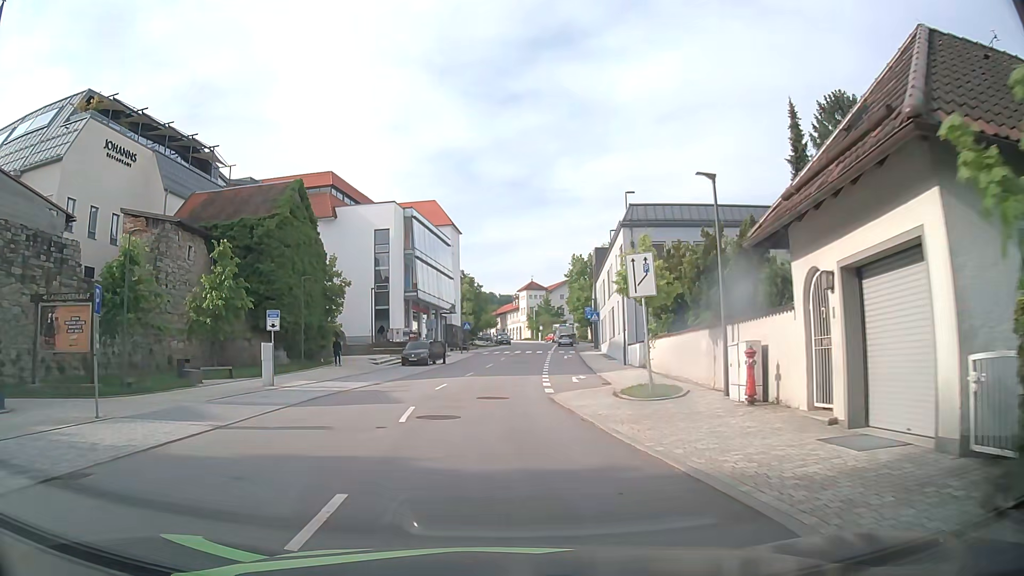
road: tertiary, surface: asphalt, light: Day
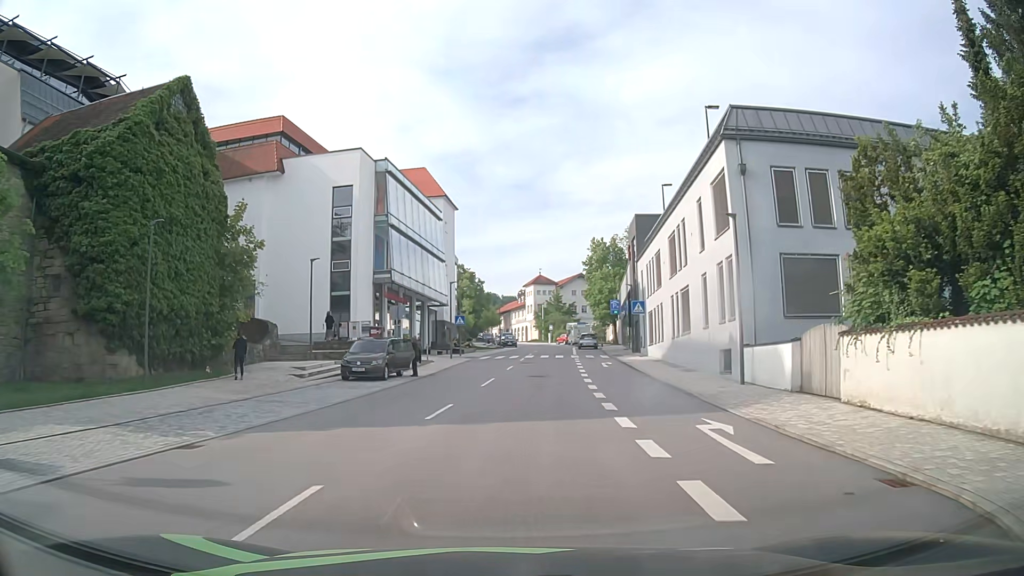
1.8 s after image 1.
(-0.4, +17.9) m; 0°
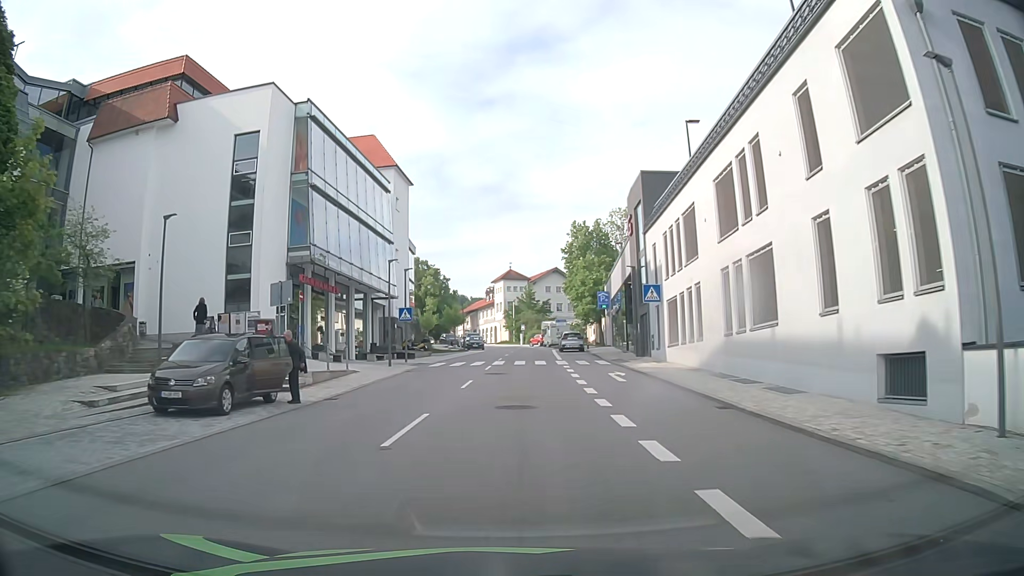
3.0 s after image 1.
(+0.2, +12.8) m; +2°
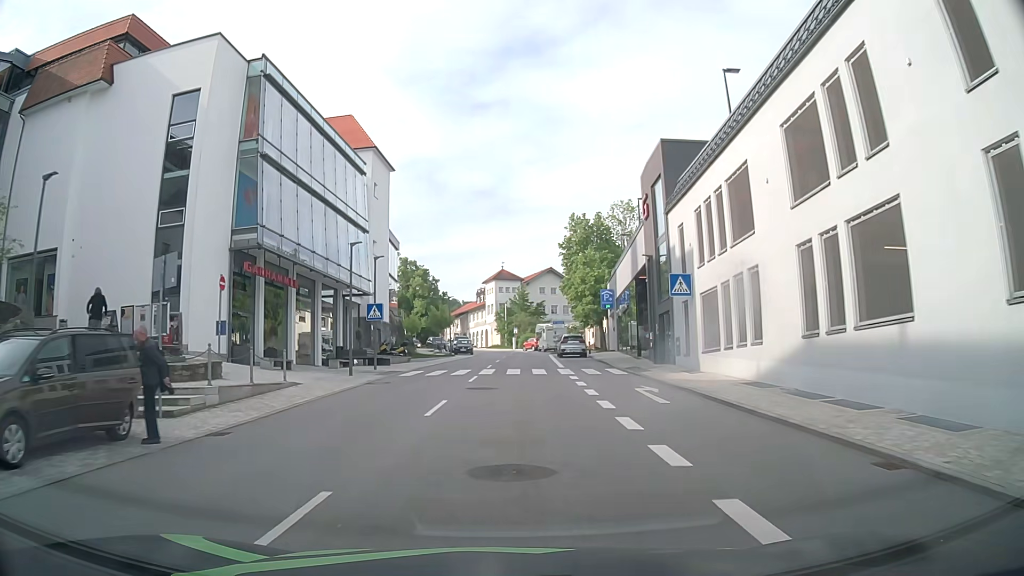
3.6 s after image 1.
(0.0, +6.6) m; 0°
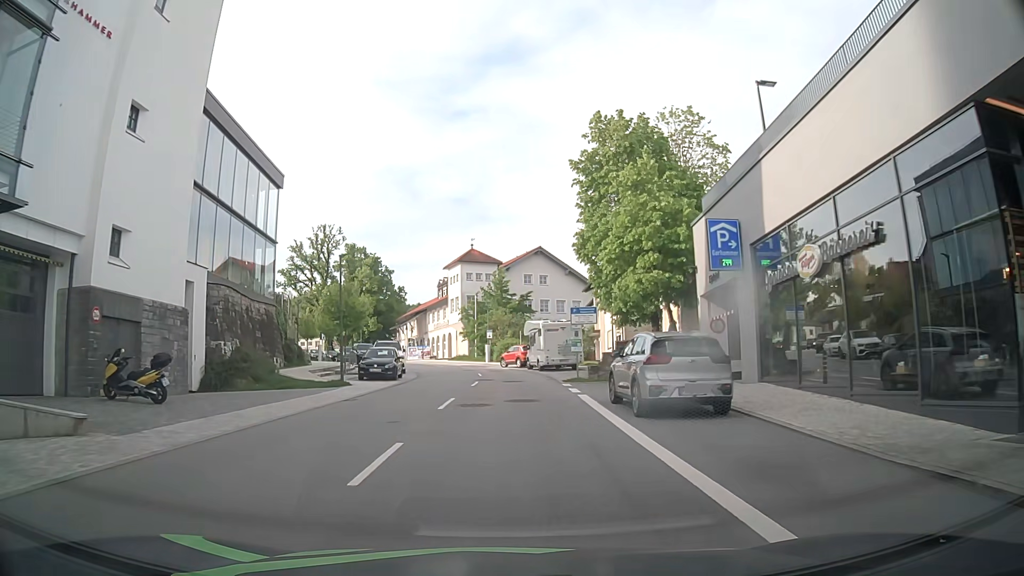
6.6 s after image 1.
(+0.7, +32.1) m; +3°
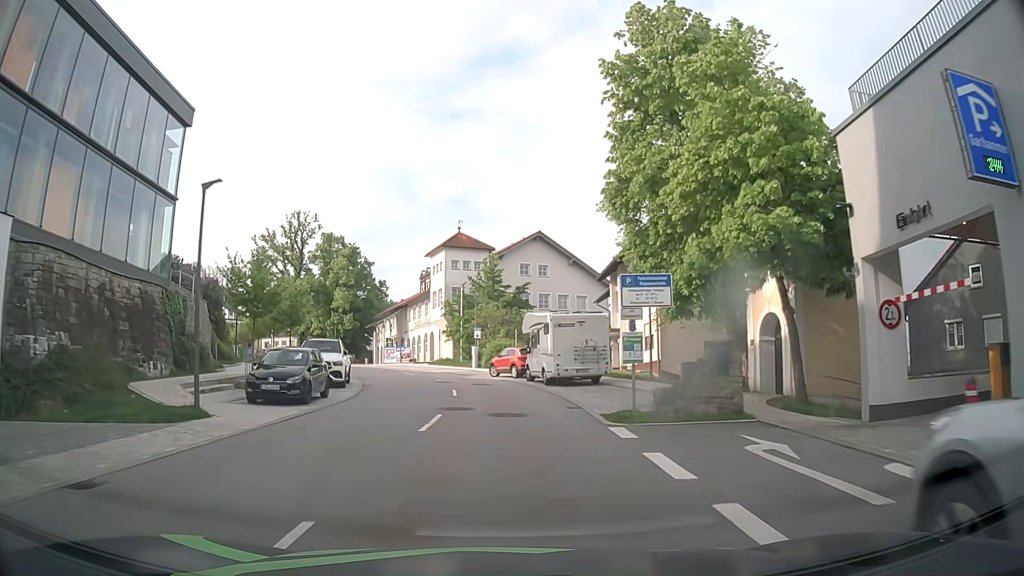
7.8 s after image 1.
(+0.1, +12.3) m; 0°
